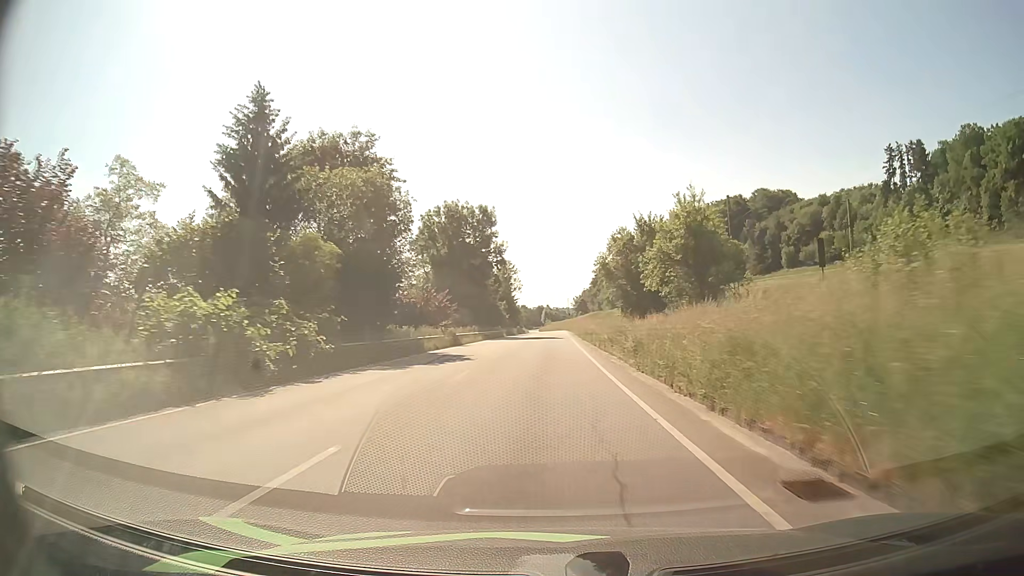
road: primary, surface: asphalt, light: Day
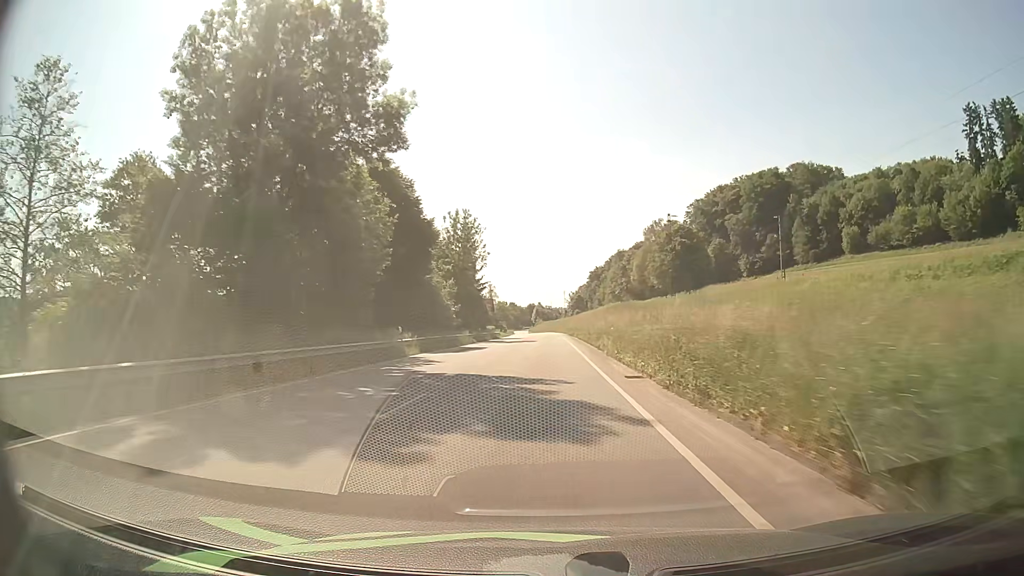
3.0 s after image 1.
(+0.6, +55.7) m; +1°
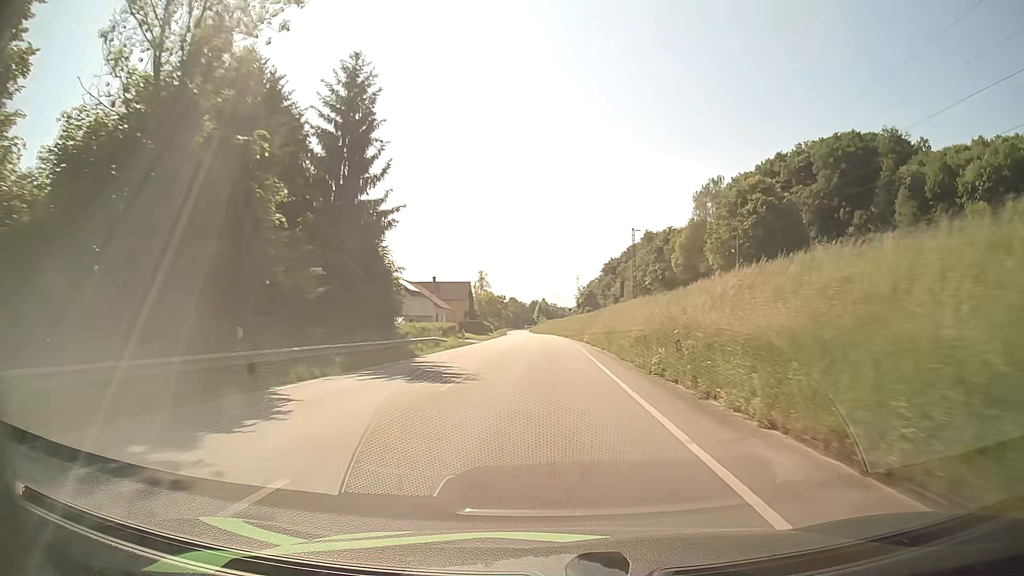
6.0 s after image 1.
(-0.2, +56.5) m; -1°
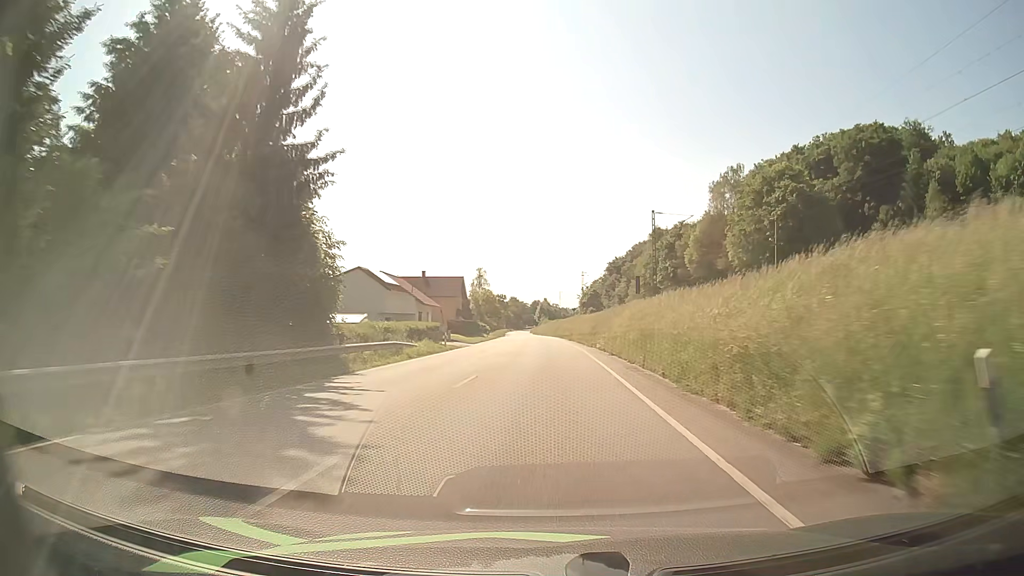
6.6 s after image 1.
(0.0, +11.4) m; 0°
(0, +10) (0, +20) (0, +30) (0, +40) (0, +50) (0, +60) (0, +70) (0, +80) (0, +90) (-1, +100) m
